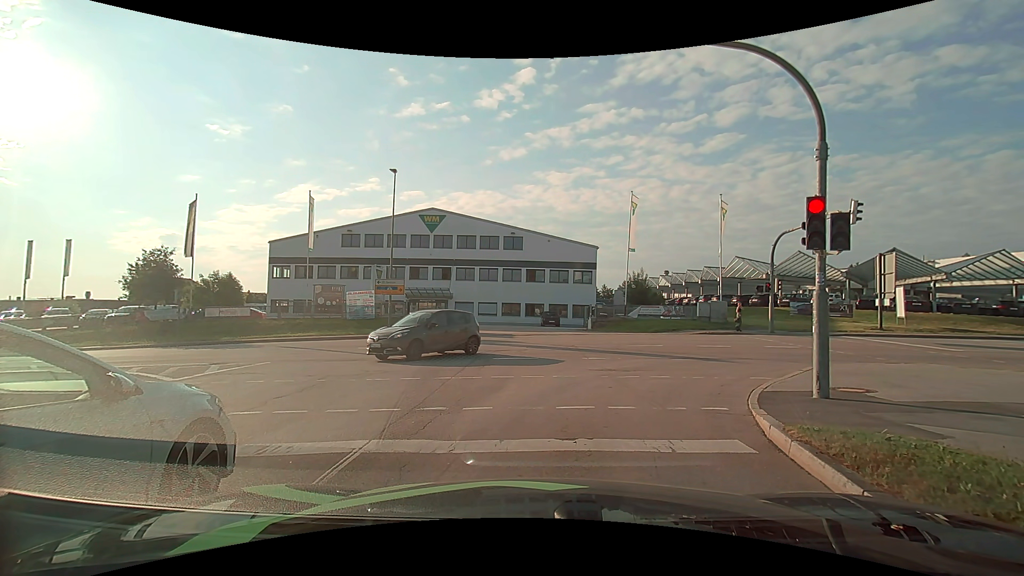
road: secondary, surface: asphalt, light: Day
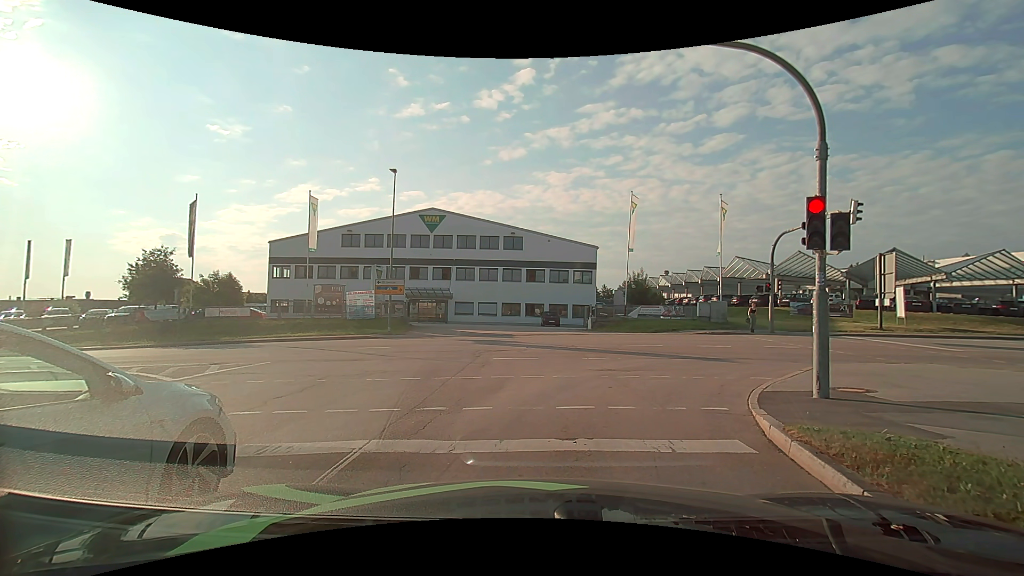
(0.0, 0.0) m; 0°
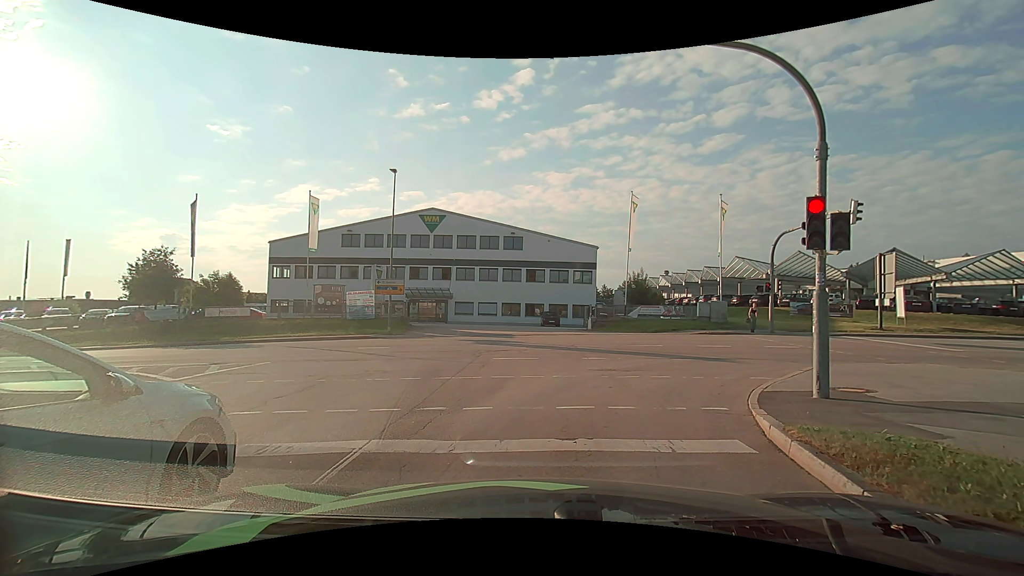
(0.0, 0.0) m; 0°
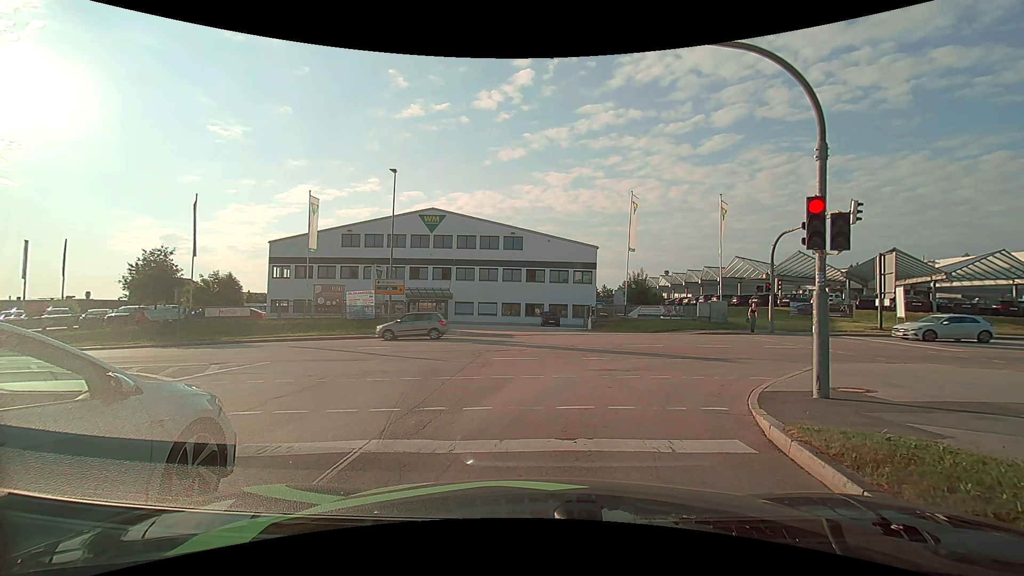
(0.0, 0.0) m; 0°
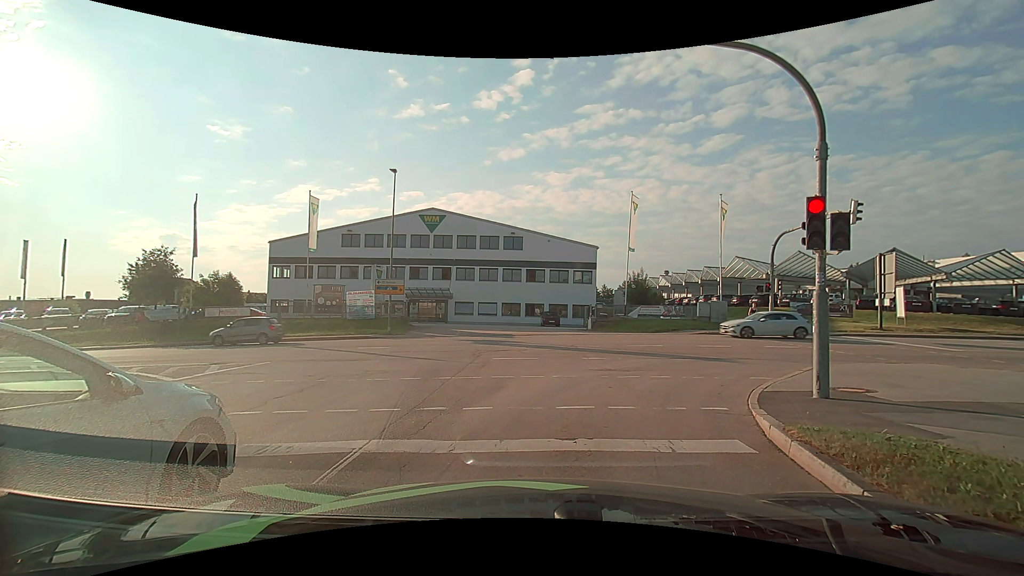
(0.0, 0.0) m; 0°
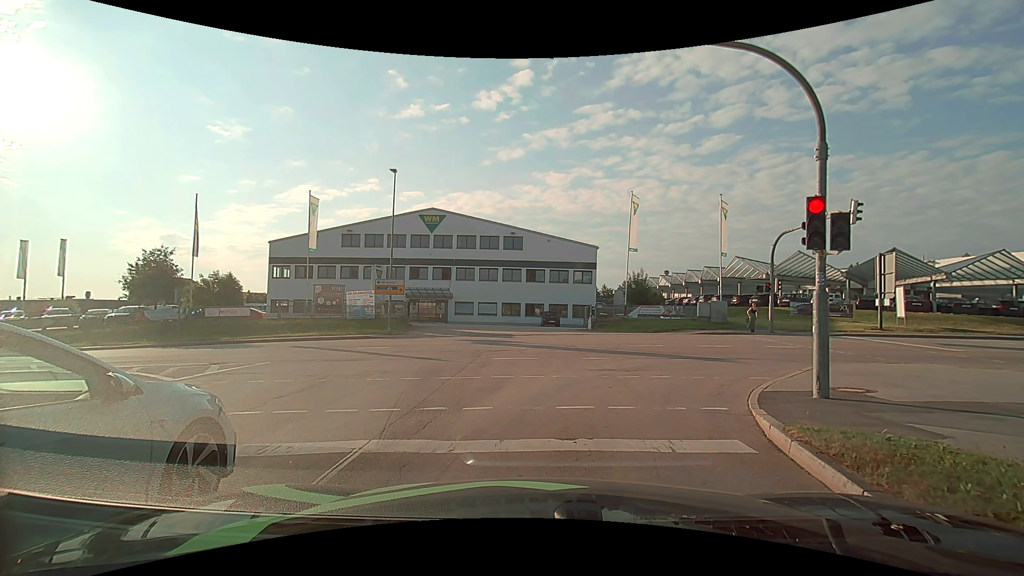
(0.0, 0.0) m; 0°
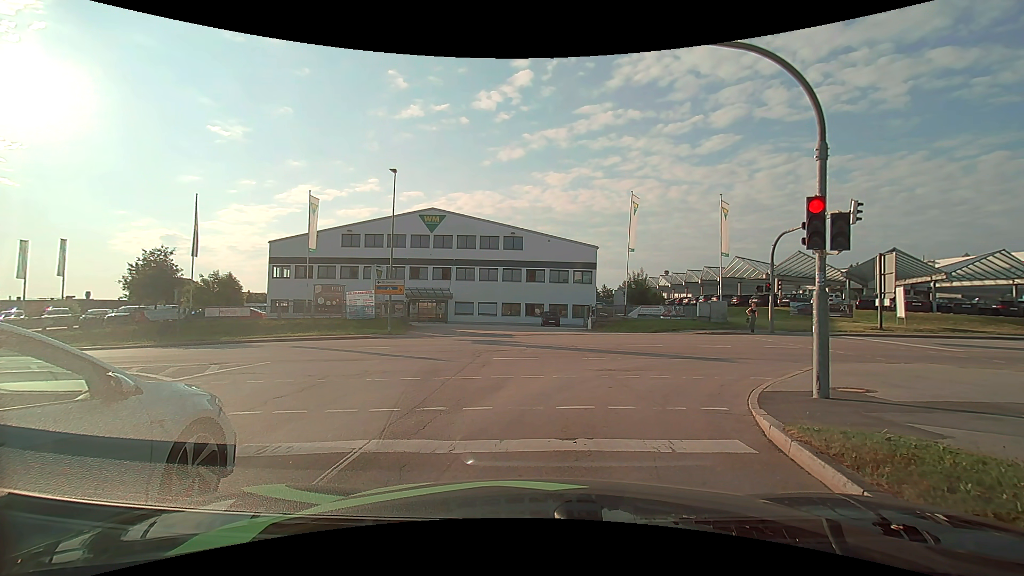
(0.0, 0.0) m; 0°
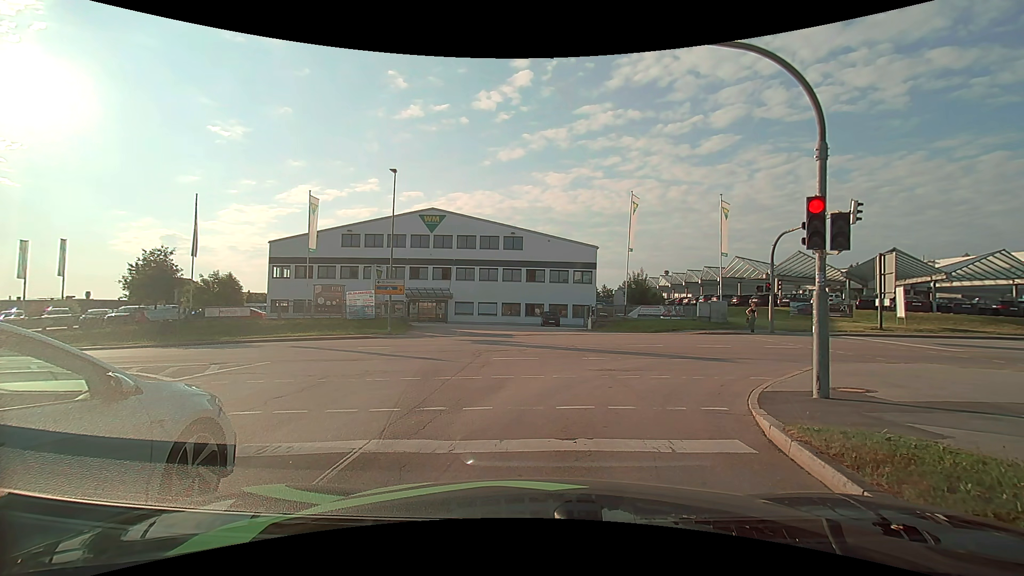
(0.0, 0.0) m; 0°
